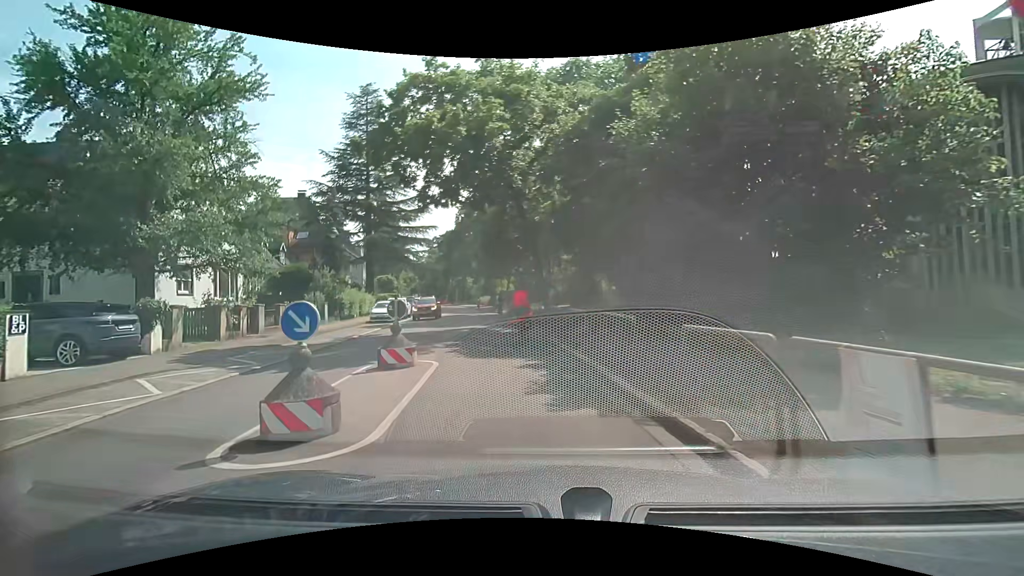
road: unclassified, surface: asphalt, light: Day
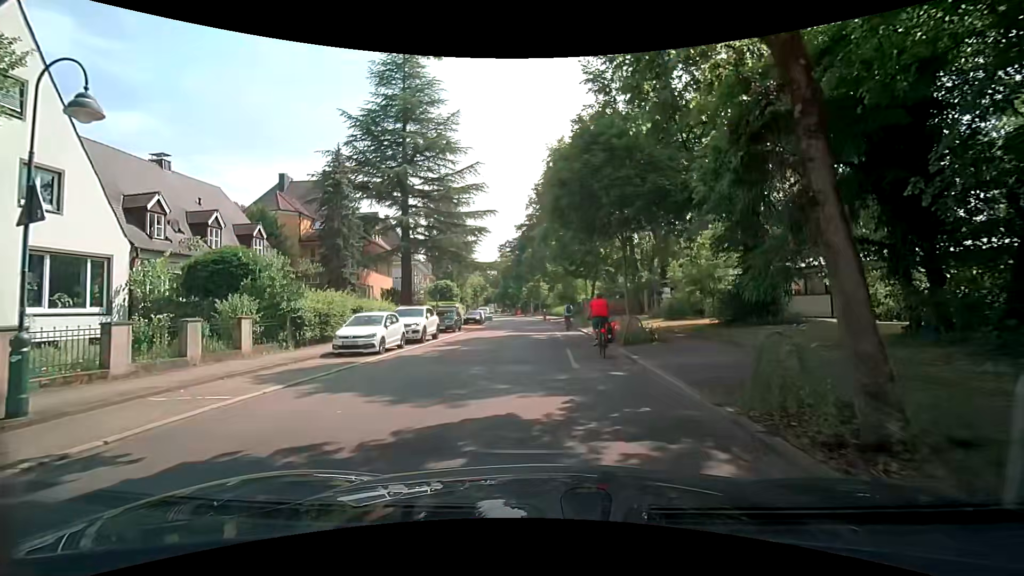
(-1.7, +17.3) m; -9°
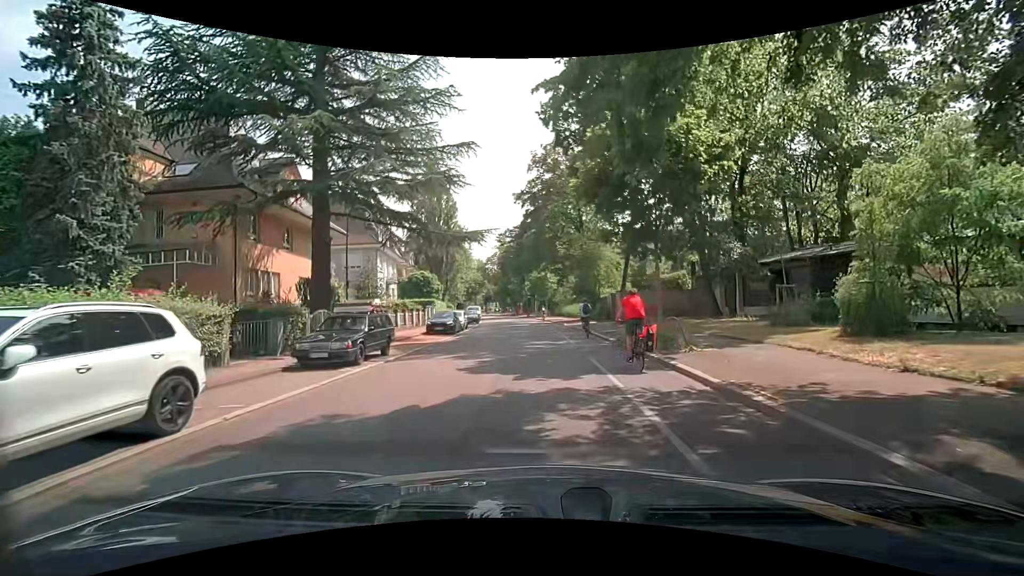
(-0.7, +19.0) m; -2°
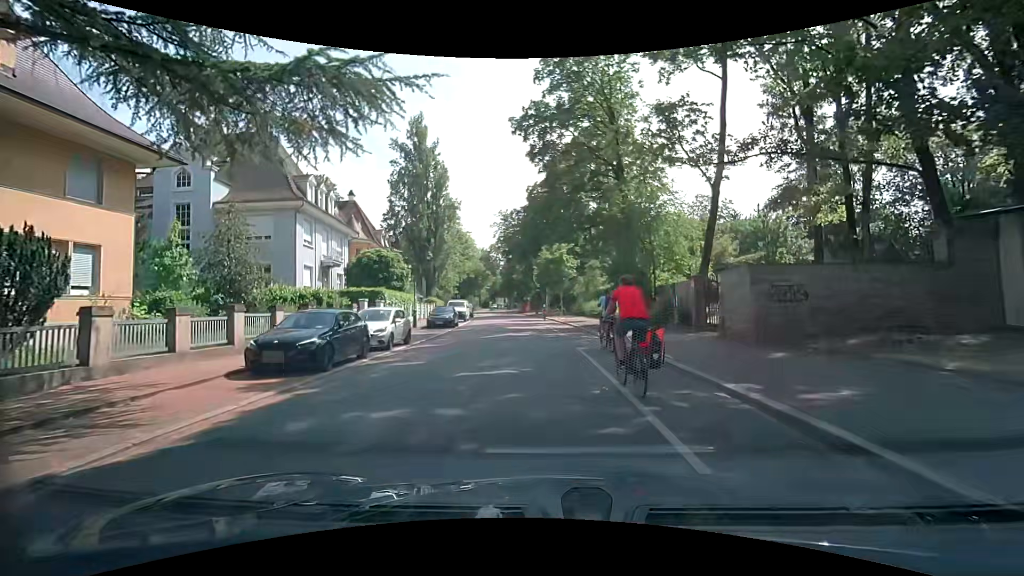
(-0.2, +19.4) m; -2°
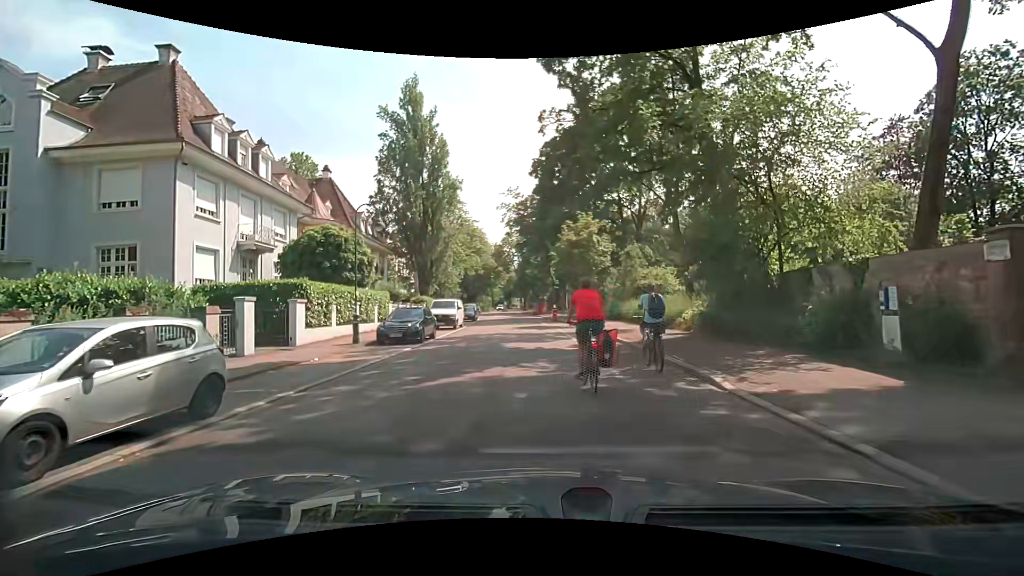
(-0.1, +12.6) m; -1°
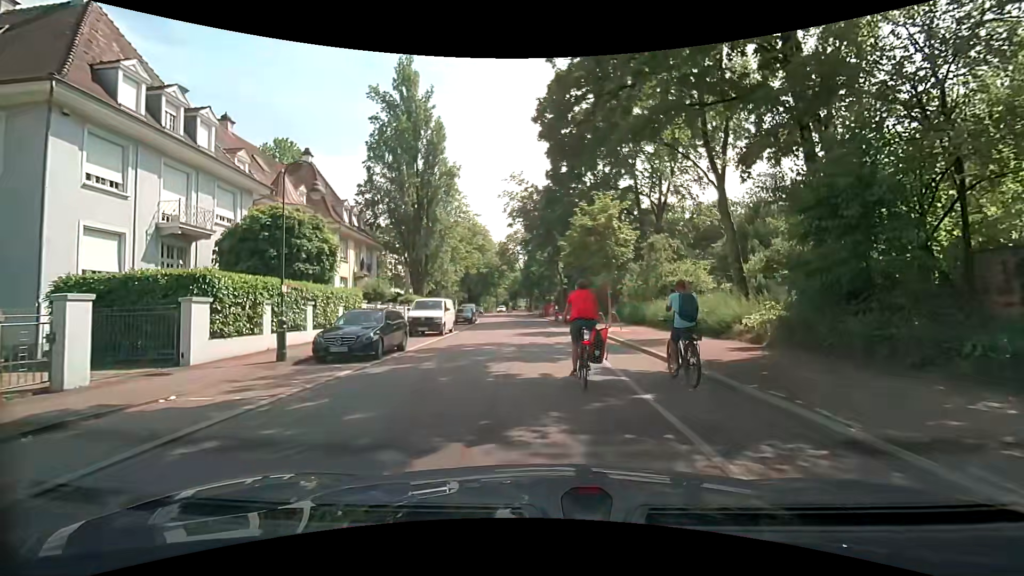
(-0.1, +6.1) m; -2°
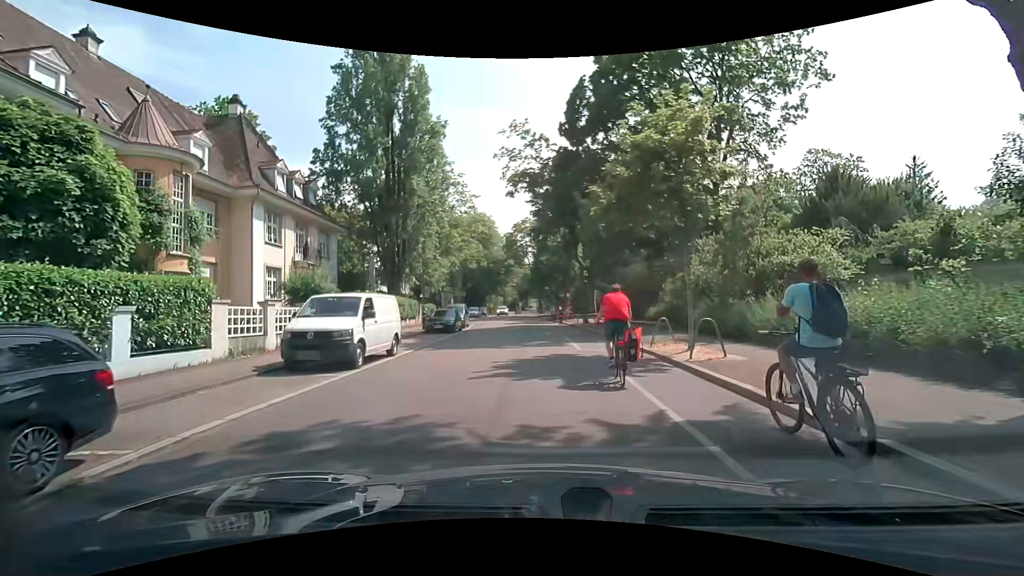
(0.0, +12.9) m; -1°
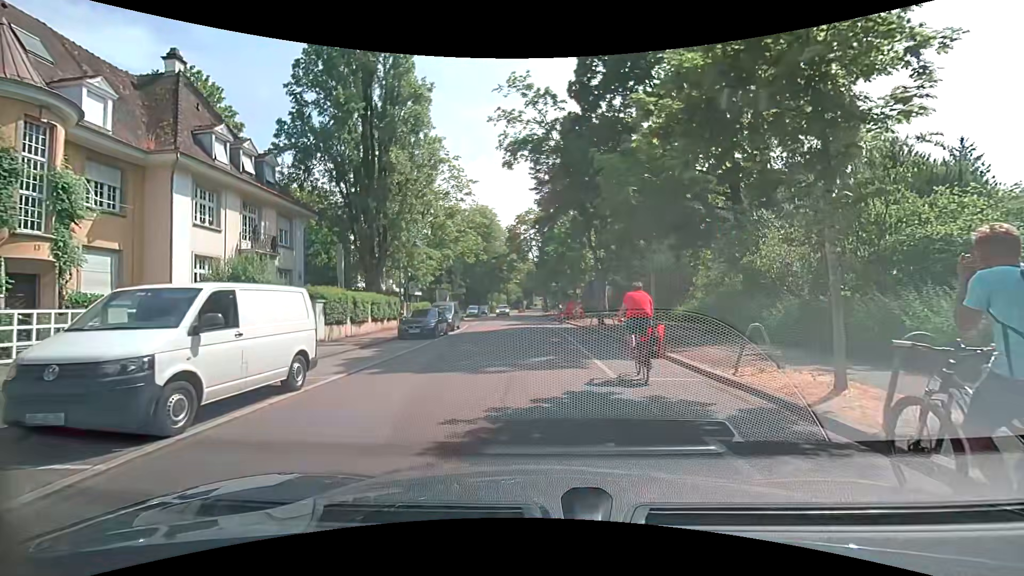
(0.0, +6.5) m; -1°
(0, +10) (0, +20) (0, +30) (-1, +40) (-1, +50) (-1, +60) (-1, +70) (-1, +80) (-1, +90) (-1, +100) m
